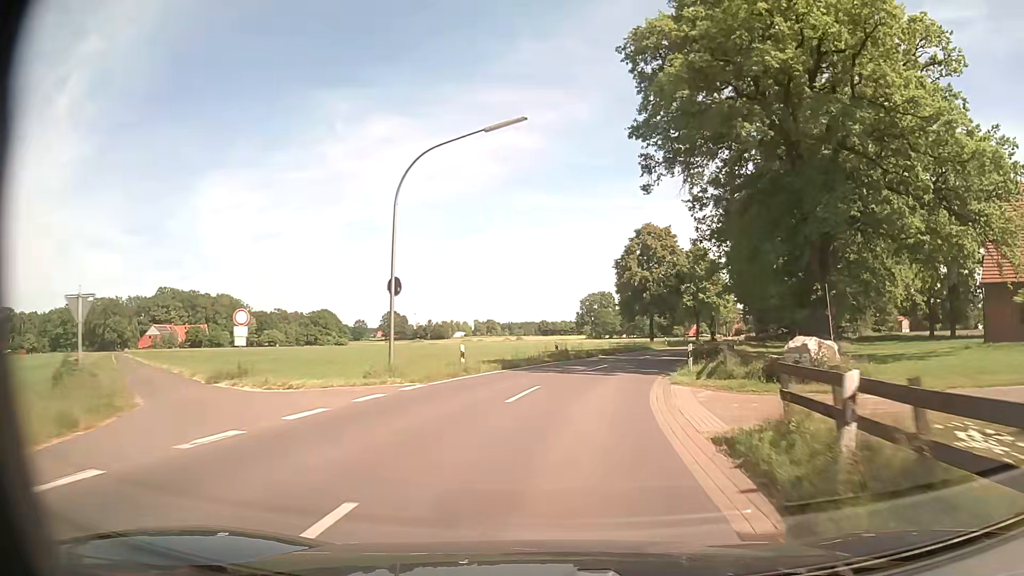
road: tertiary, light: Day
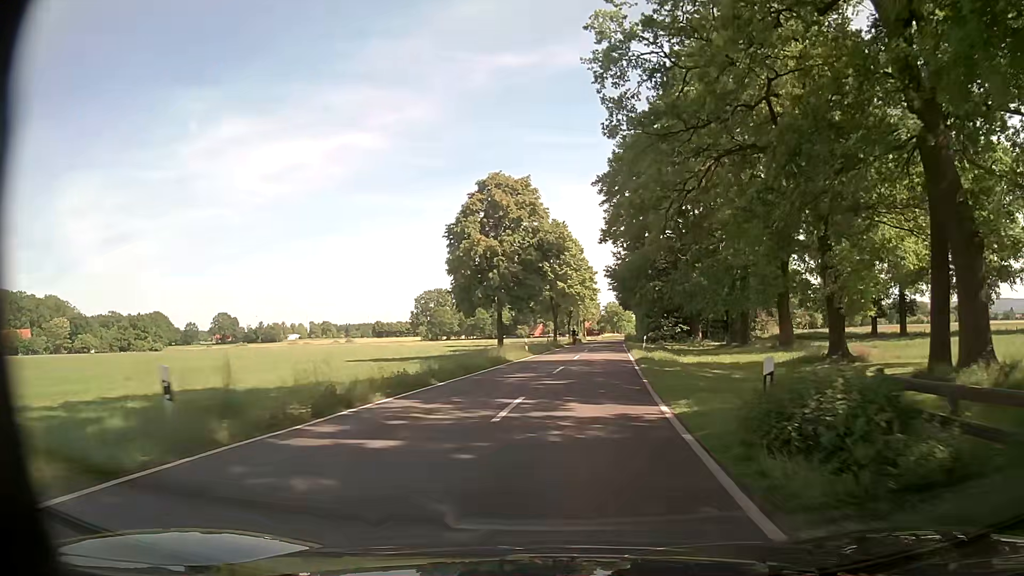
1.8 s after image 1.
(+3.2, +26.8) m; +13°
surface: asphalt
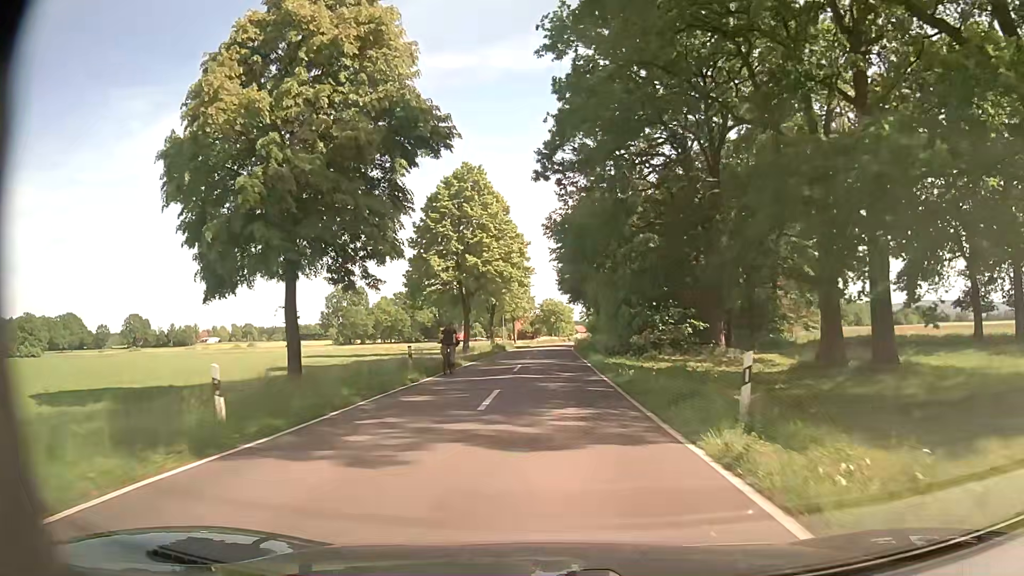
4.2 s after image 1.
(+2.9, +33.5) m; +6°
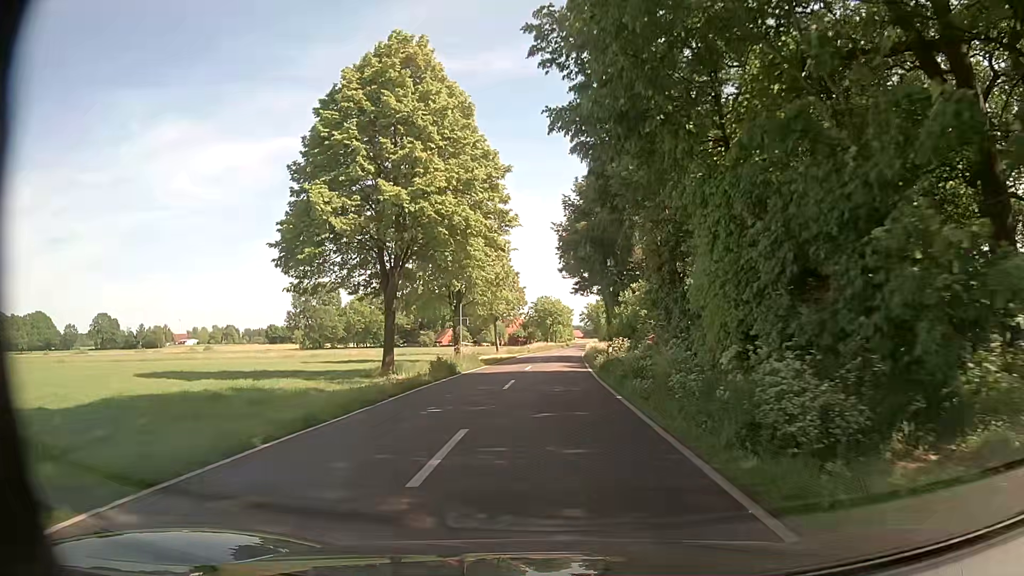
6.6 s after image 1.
(+0.1, +29.6) m; 0°
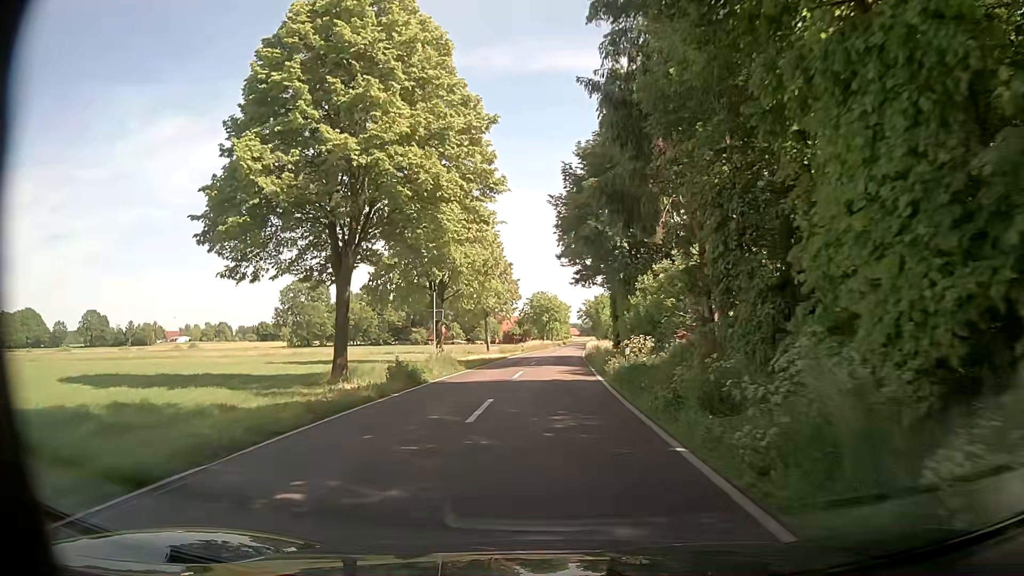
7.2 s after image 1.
(0.0, +7.5) m; +1°
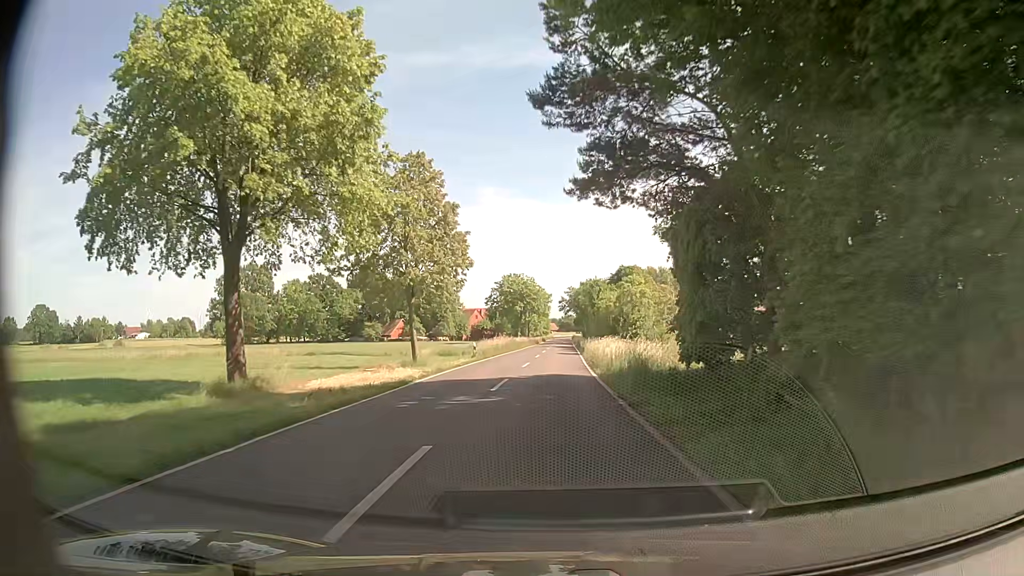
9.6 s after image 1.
(+0.3, +30.4) m; +1°
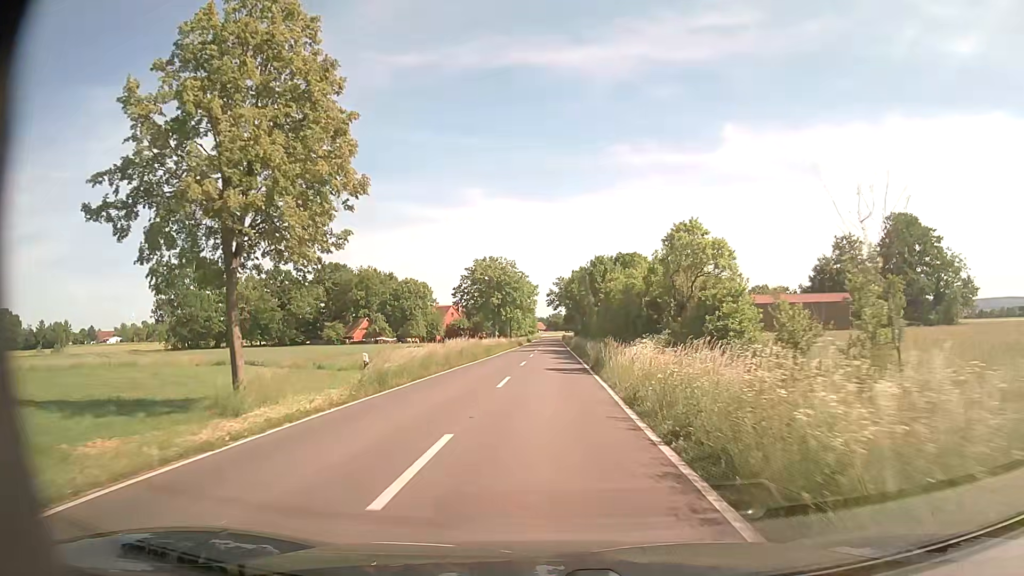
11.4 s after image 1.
(+0.6, +23.0) m; +3°
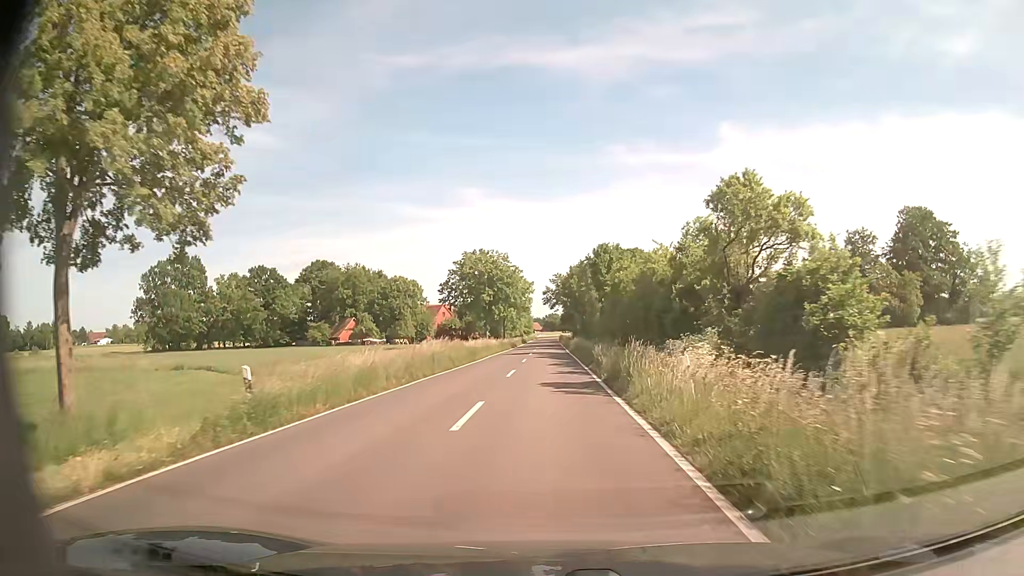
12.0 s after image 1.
(-0.1, +7.7) m; 0°
(0, +10) (0, +20) (0, +30) (0, +40) (0, +50) (0, +60) (0, +70) (0, +80) (0, +90) (+1, +100) m
